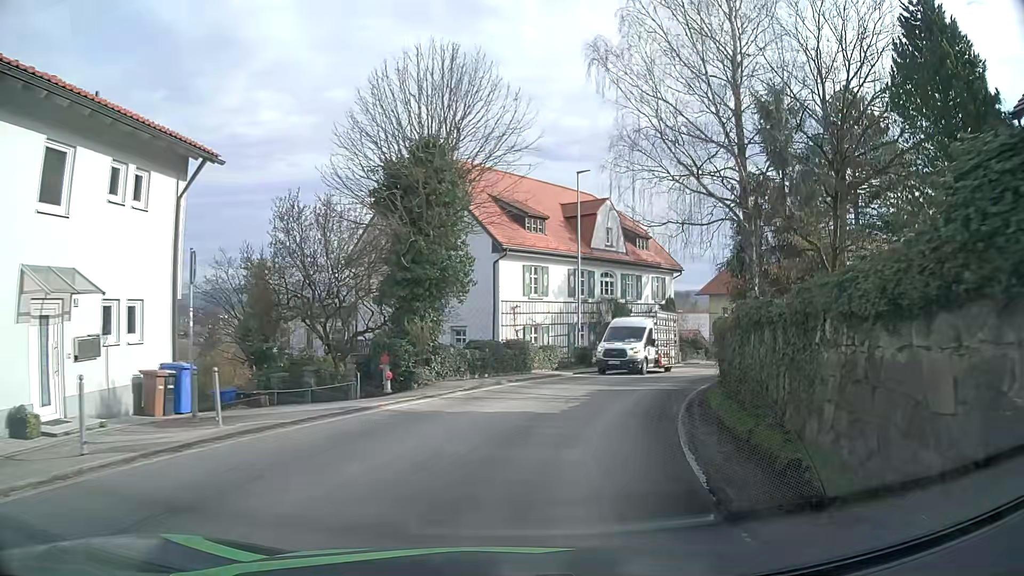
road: tertiary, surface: asphalt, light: Day
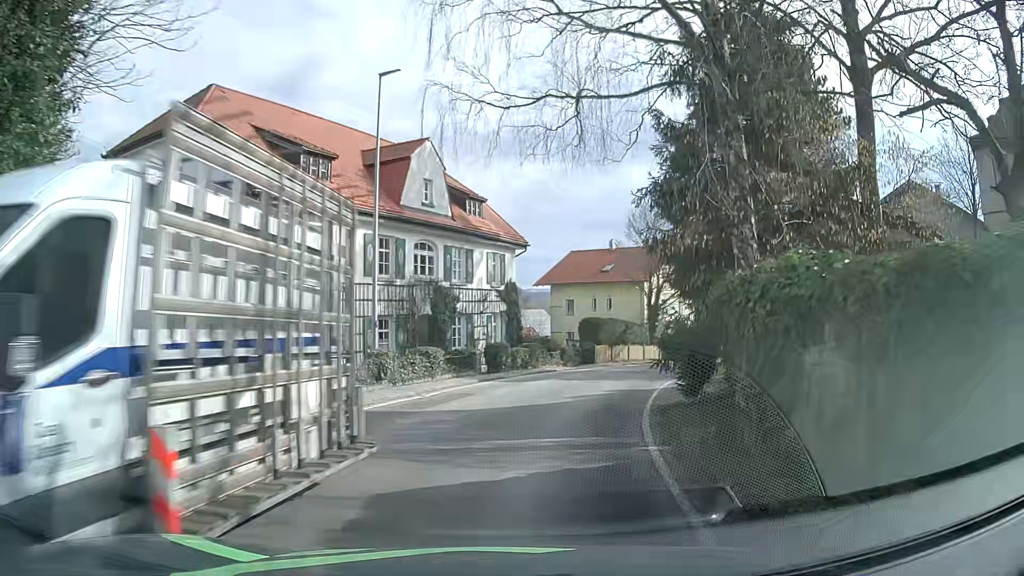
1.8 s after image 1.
(+1.7, +12.5) m; +13°
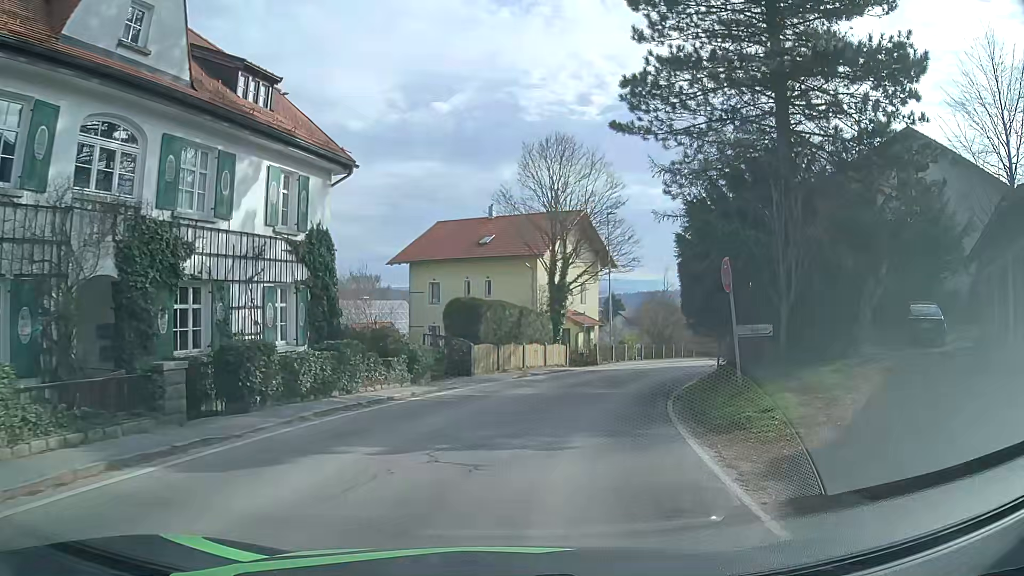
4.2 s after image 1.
(+2.1, +16.1) m; +13°
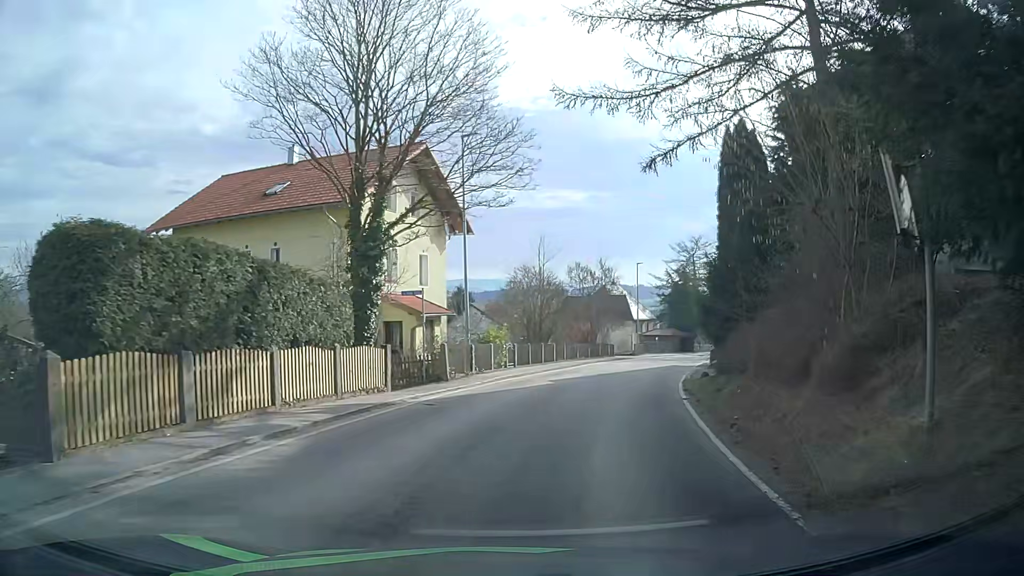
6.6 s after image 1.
(+1.7, +16.3) m; +13°
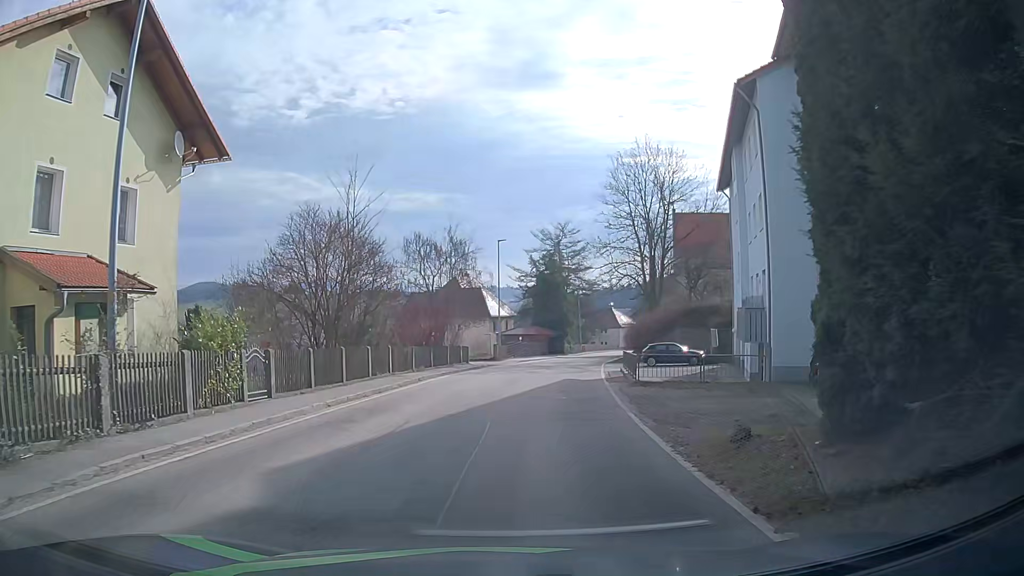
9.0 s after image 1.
(+1.8, +15.9) m; +12°
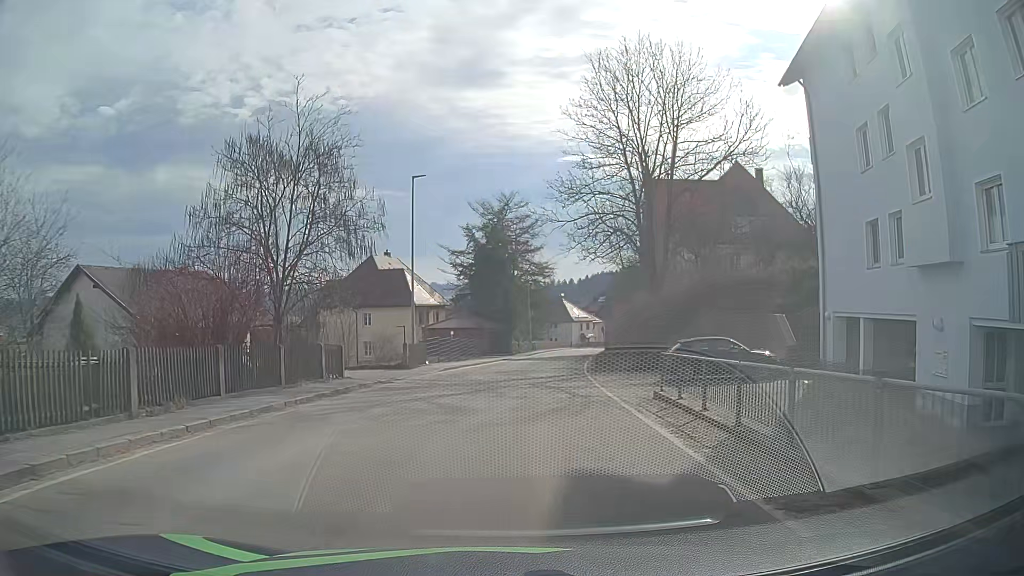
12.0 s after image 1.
(+1.0, +19.7) m; +4°
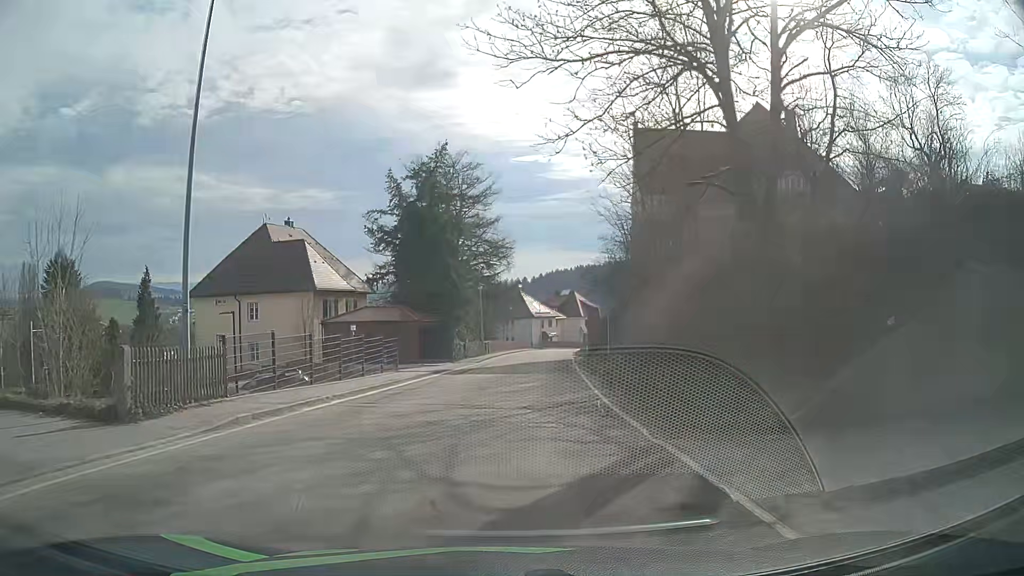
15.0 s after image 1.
(+1.1, +20.2) m; +5°
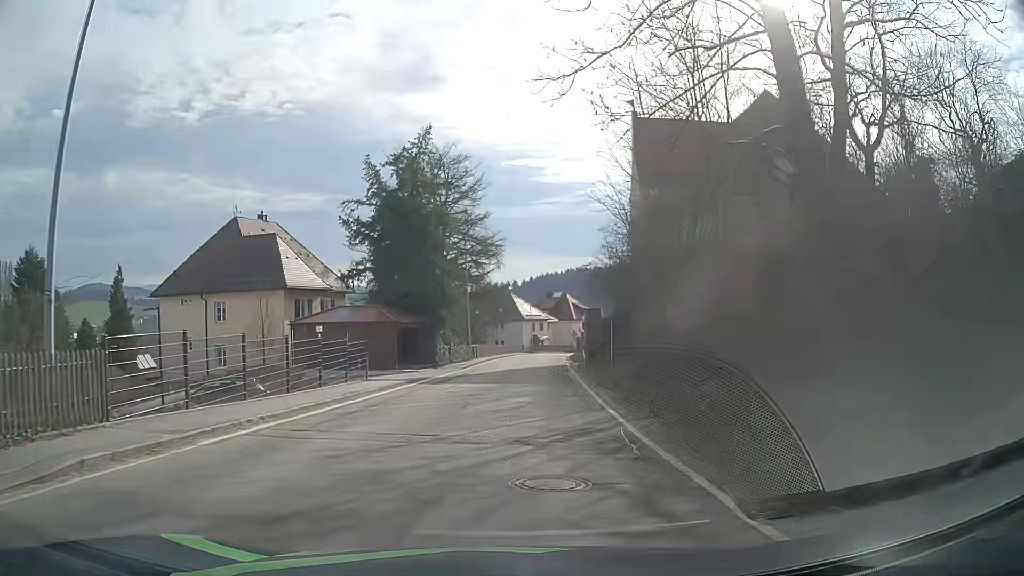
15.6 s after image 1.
(0.0, +4.2) m; +1°
(0, +10) (0, +20) (+1, +30) (+2, +40) (+2, +50) (+3, +60) (+4, +70) (+5, +80) (+6, +90) (+9, +99) m
